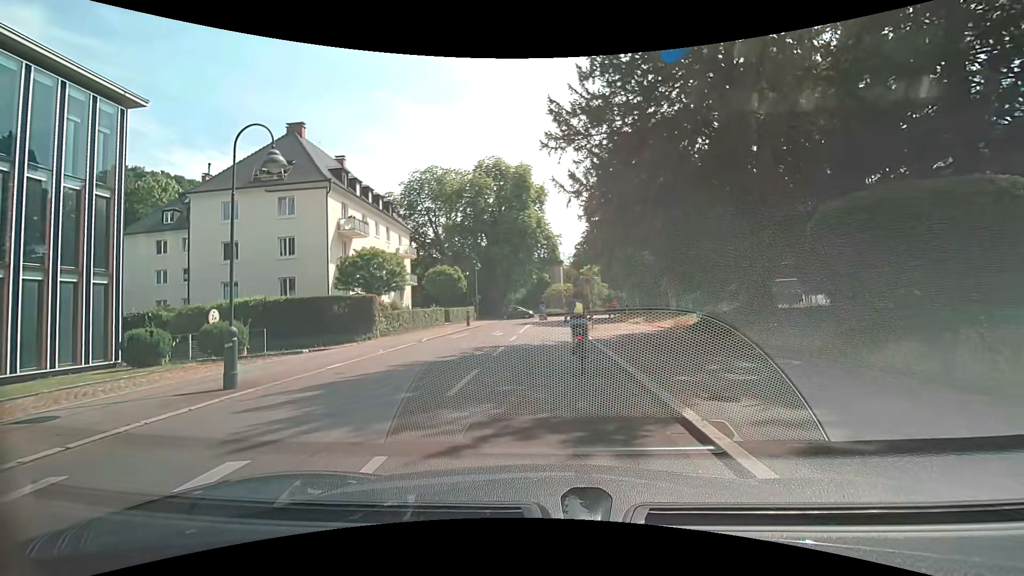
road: unclassified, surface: asphalt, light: Day
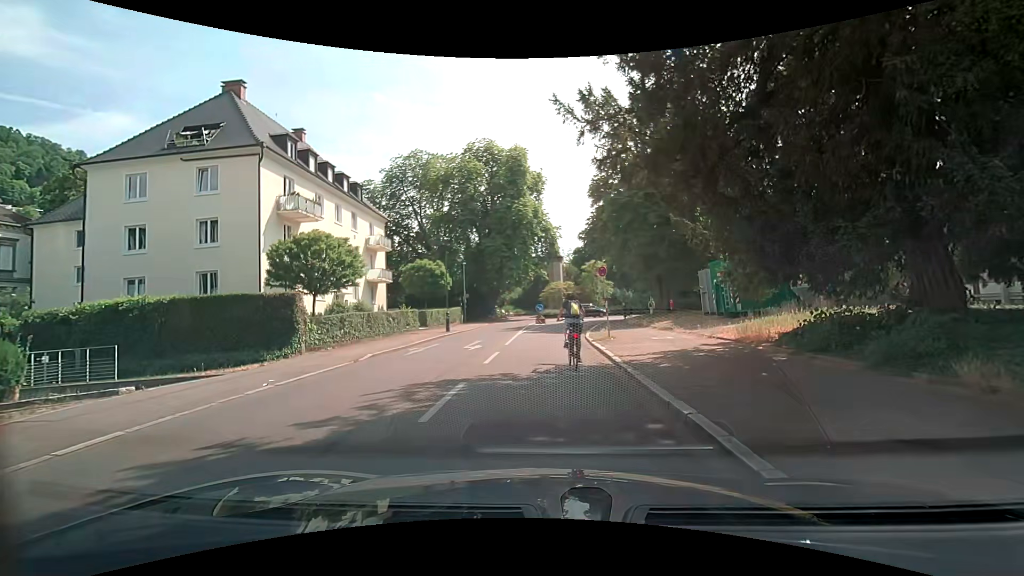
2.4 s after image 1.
(0.0, +7.6) m; 0°
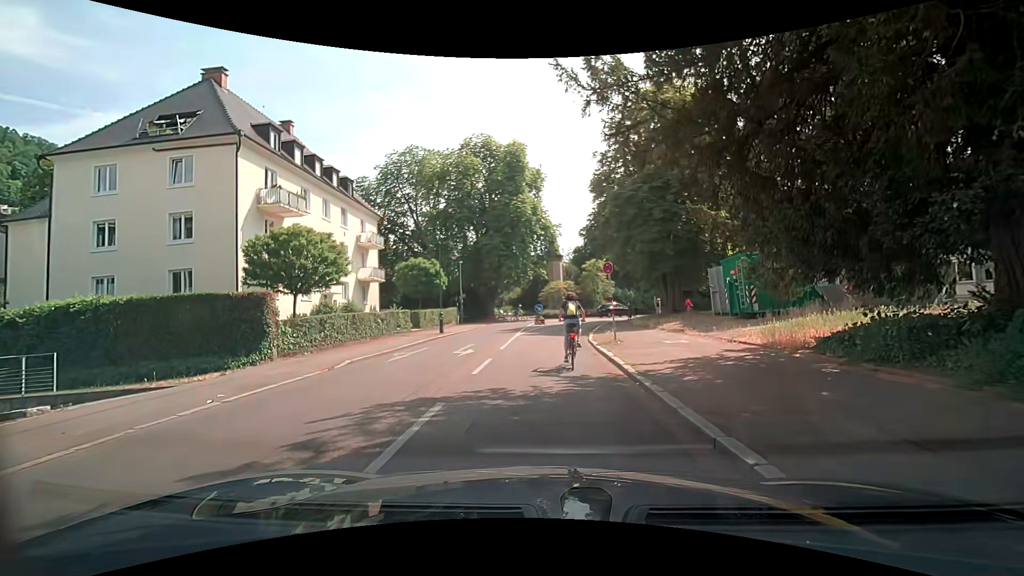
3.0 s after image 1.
(0.0, +1.8) m; -2°
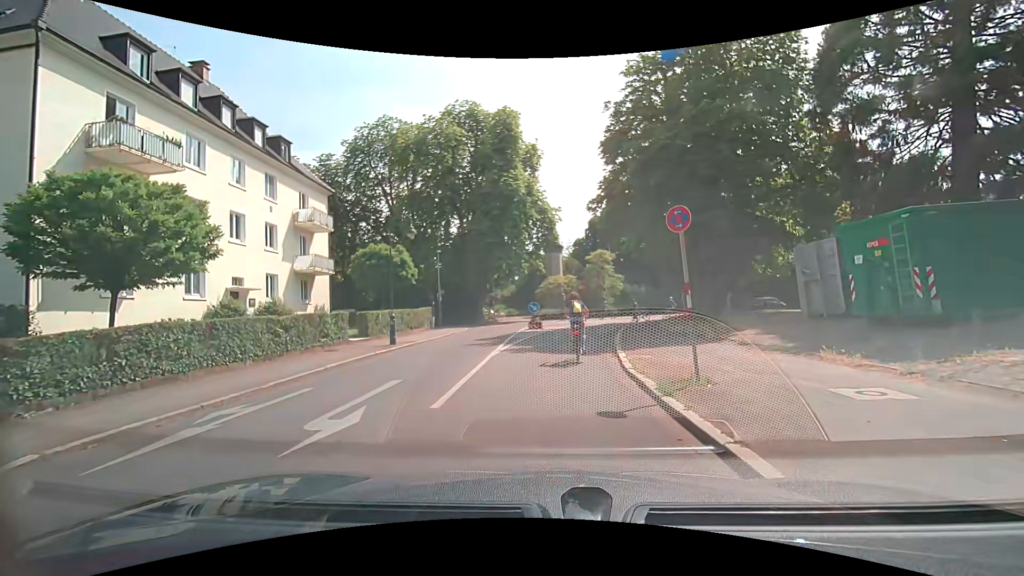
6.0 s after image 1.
(+0.2, +9.5) m; 0°
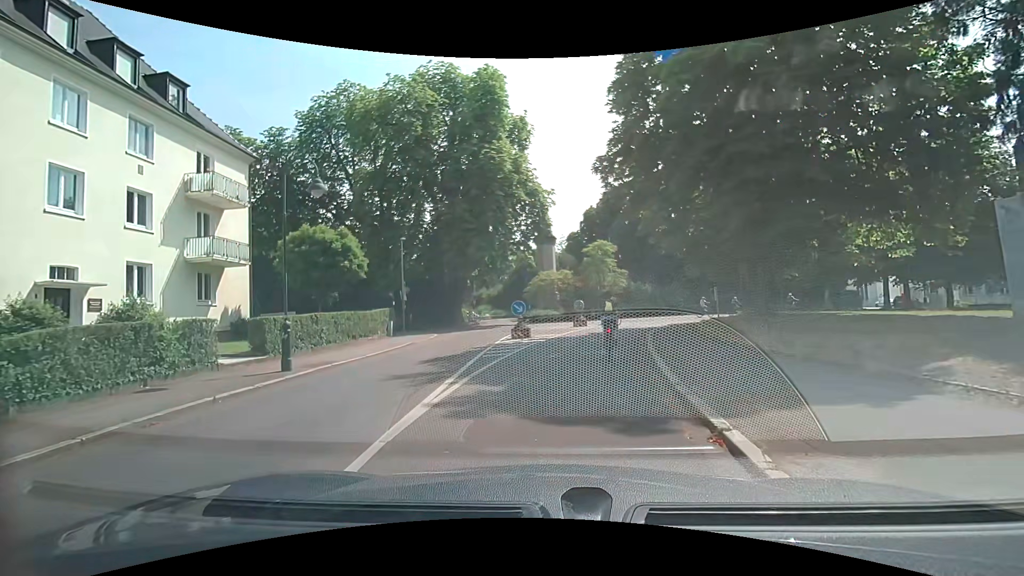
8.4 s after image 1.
(+0.4, +8.2) m; +3°
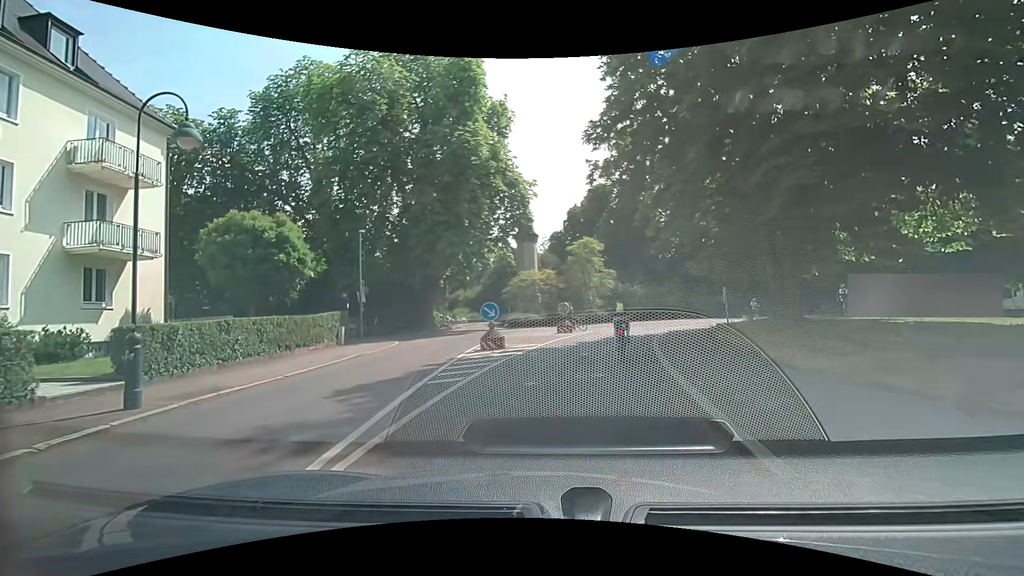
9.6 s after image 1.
(0.0, +4.2) m; +2°
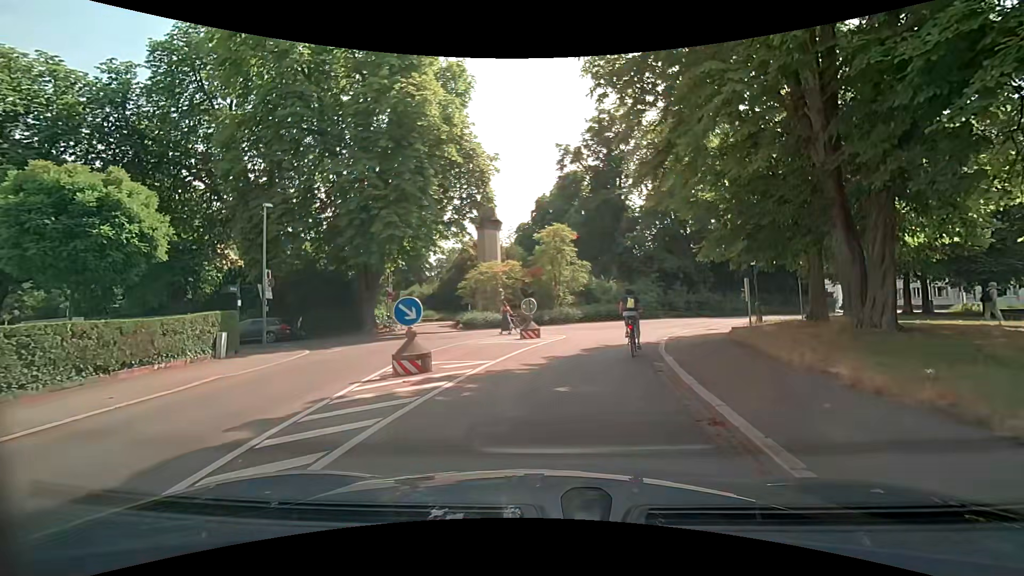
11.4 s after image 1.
(+0.2, +6.2) m; +3°
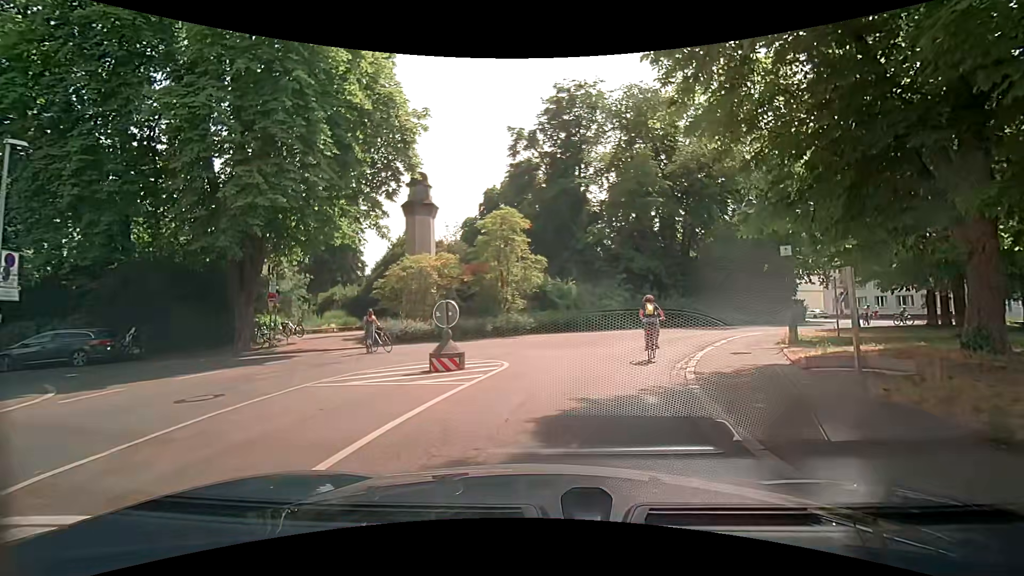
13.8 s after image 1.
(+0.4, +8.2) m; +5°
